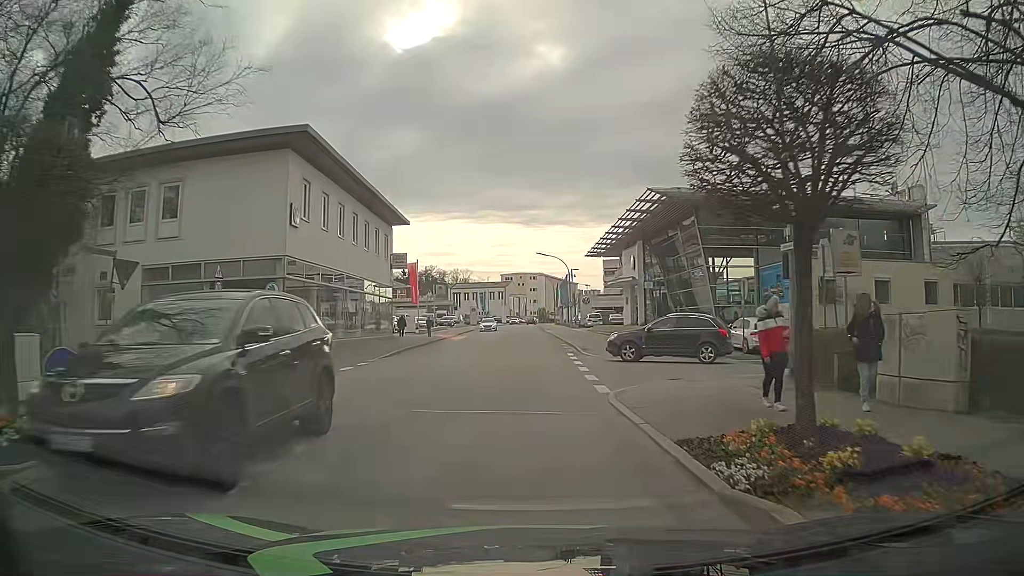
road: tertiary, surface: asphalt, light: Day
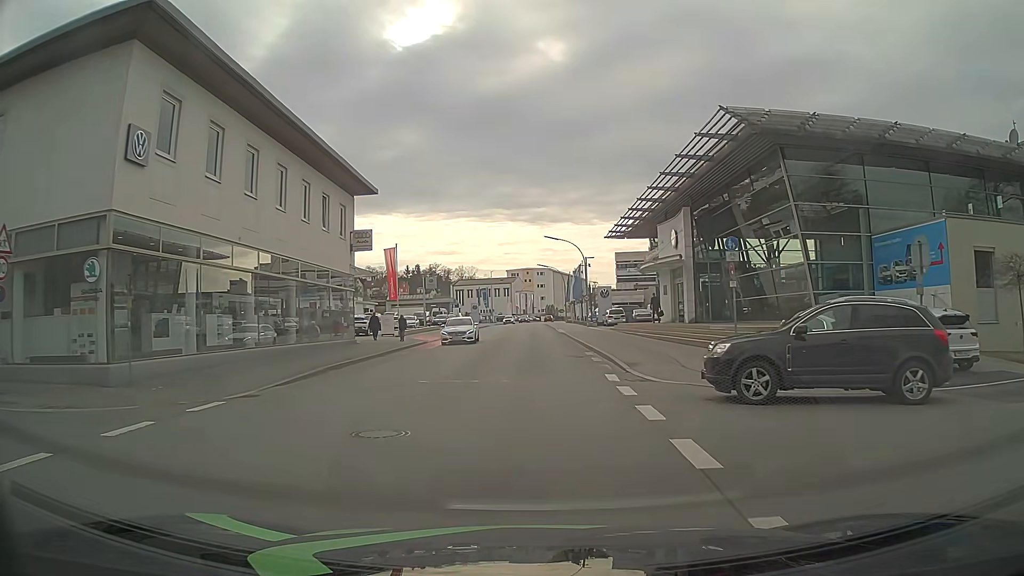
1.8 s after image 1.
(-0.1, +13.2) m; -1°
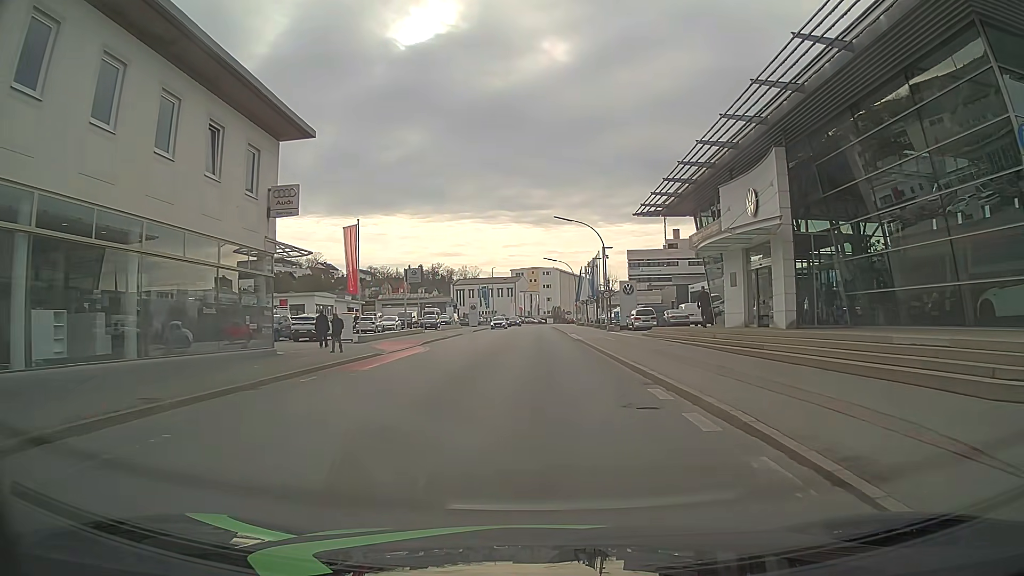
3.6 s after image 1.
(+0.1, +13.3) m; 0°
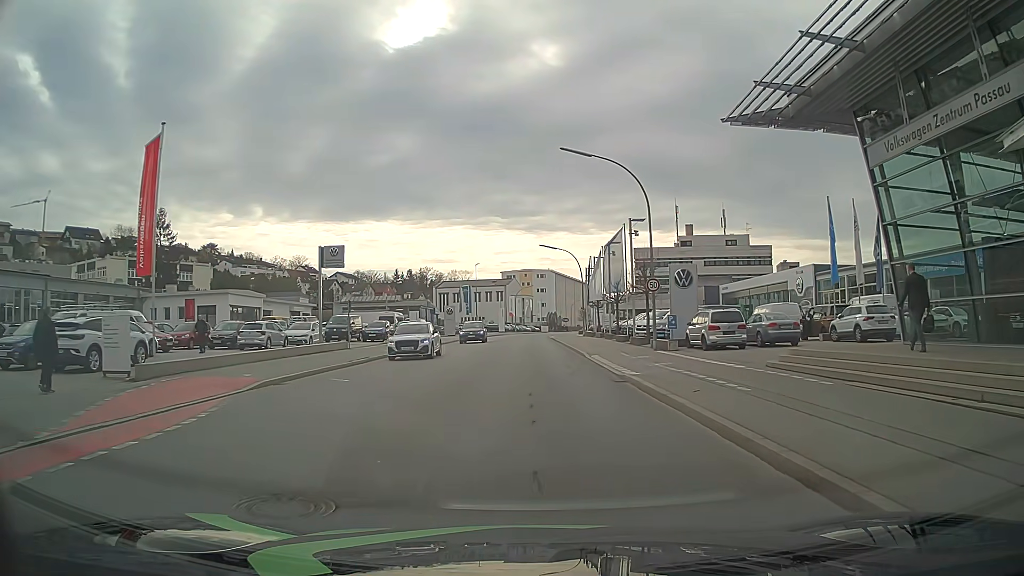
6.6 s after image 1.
(+0.3, +22.1) m; +1°
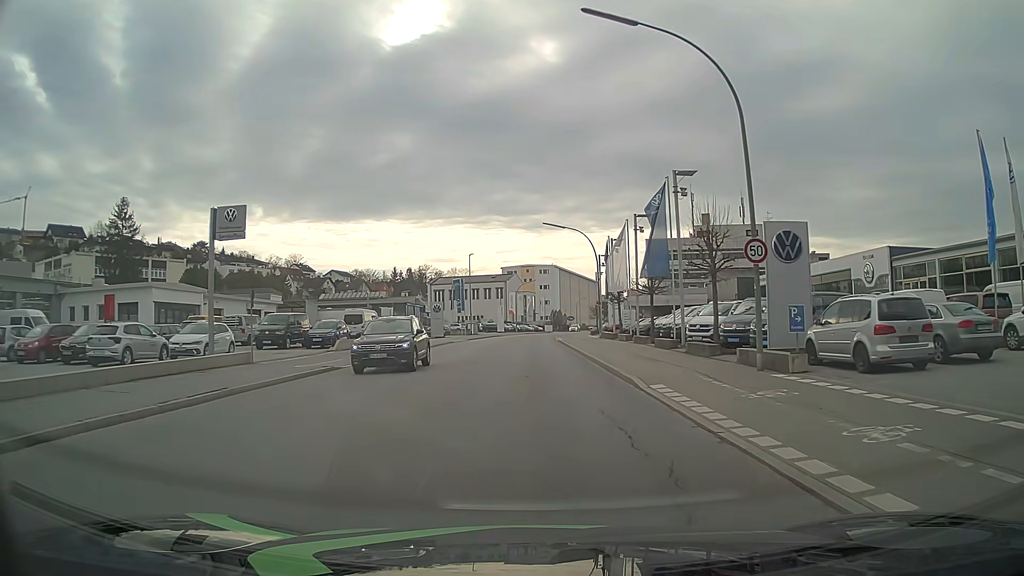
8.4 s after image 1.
(+0.1, +13.4) m; 0°
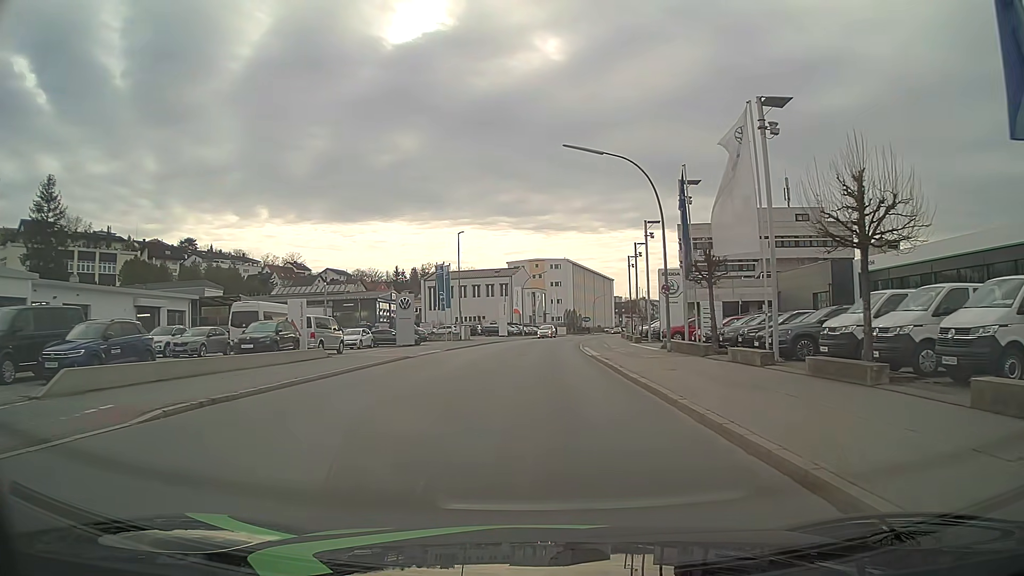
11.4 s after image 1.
(-0.2, +22.7) m; -1°
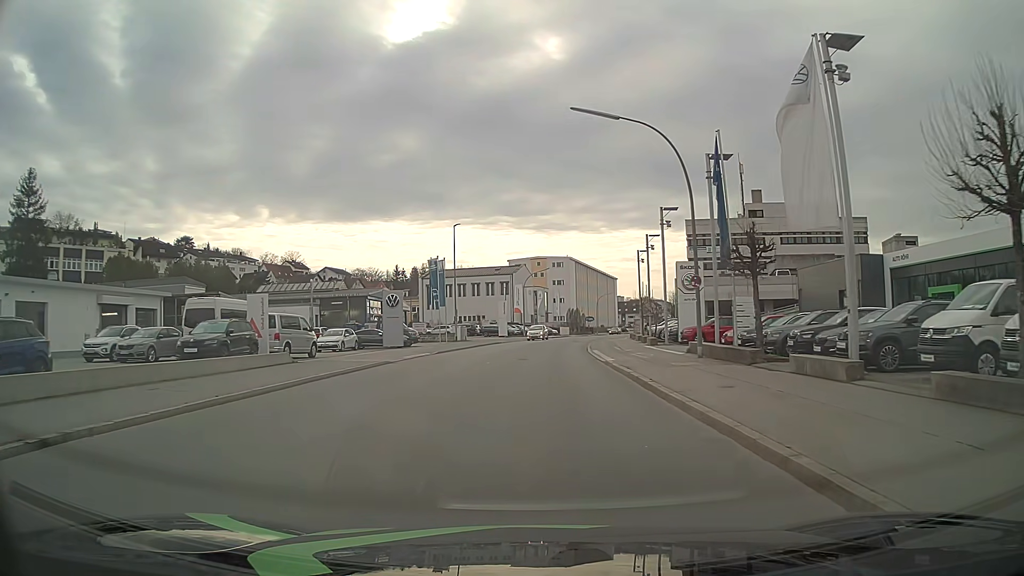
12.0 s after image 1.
(0.0, +5.0) m; 0°
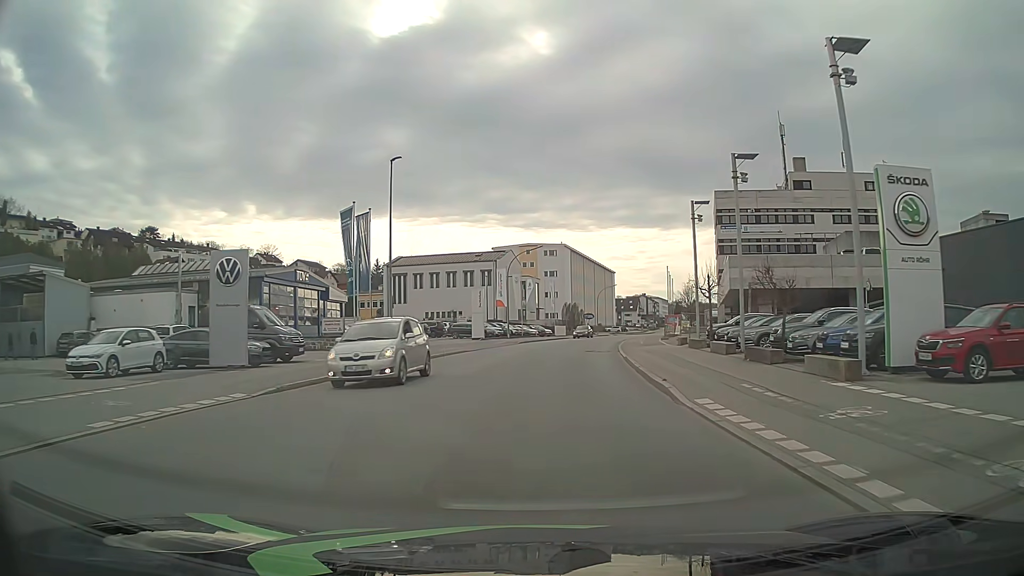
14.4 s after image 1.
(+0.2, +24.4) m; +1°
(0, +10) (+1, +20) (+1, +30) (+2, +40) (+4, +50) (+5, +60) (+7, +70) (+9, +79) (+12, +89) (+14, +99) m
